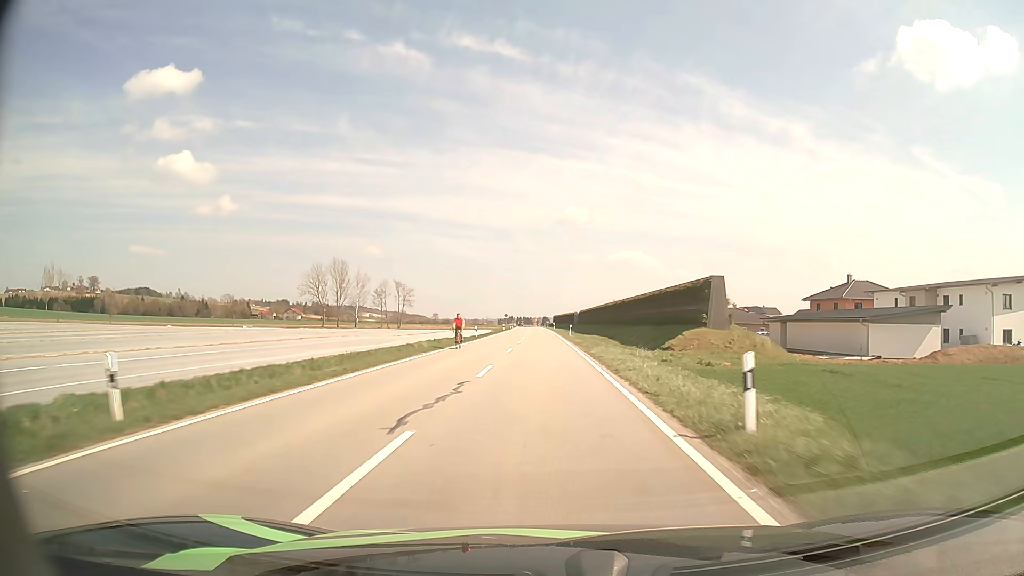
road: tertiary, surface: asphalt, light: Day
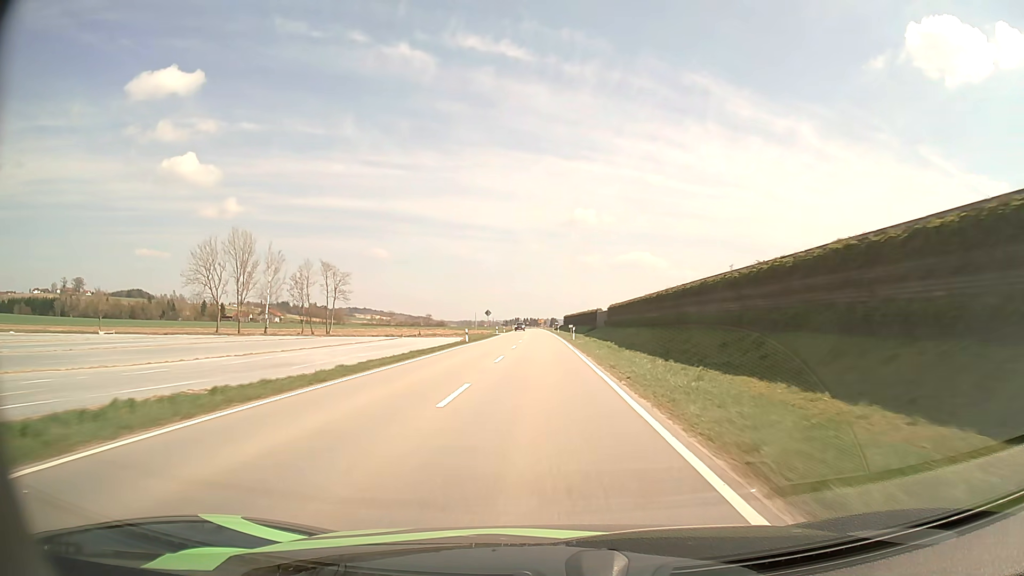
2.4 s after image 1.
(-0.3, +55.8) m; -1°
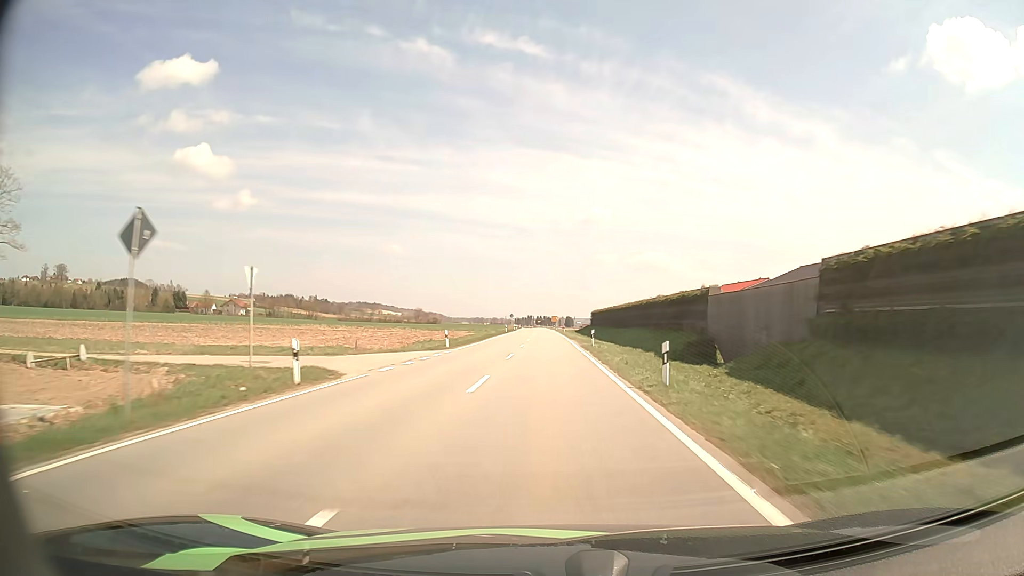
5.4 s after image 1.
(-0.8, +72.4) m; -1°
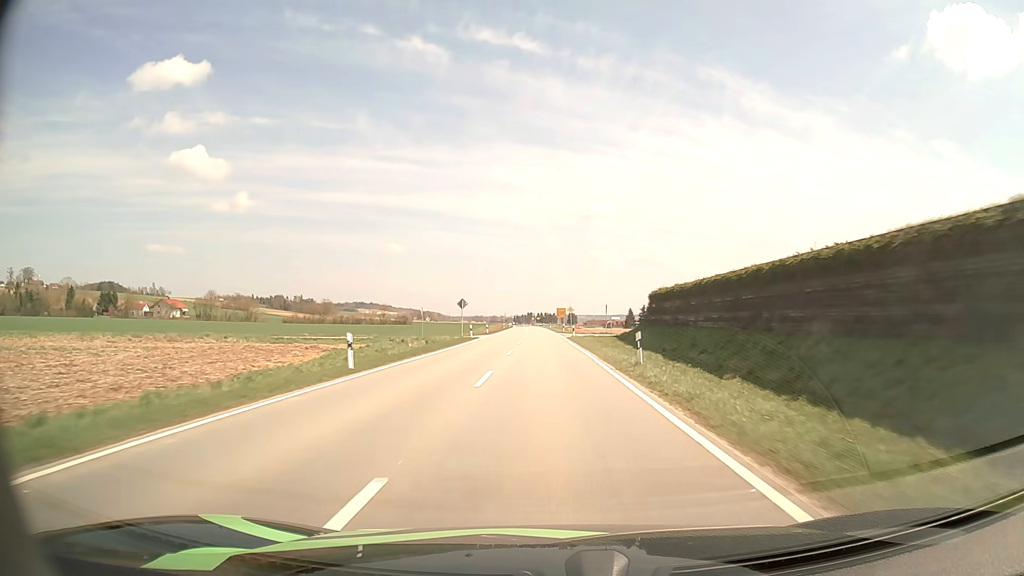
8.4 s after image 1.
(-0.1, +74.2) m; 0°
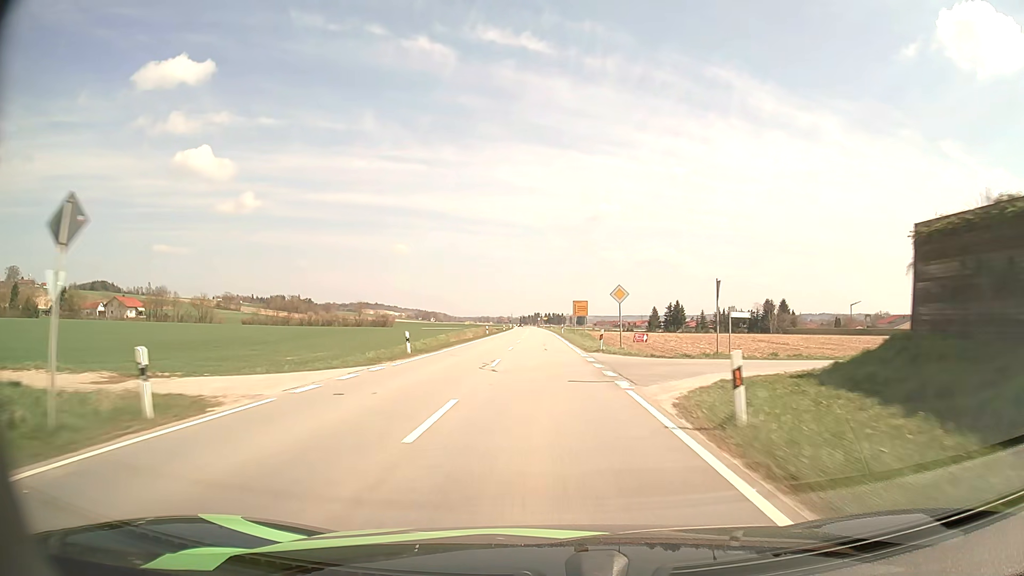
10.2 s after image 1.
(-0.2, +43.6) m; -1°
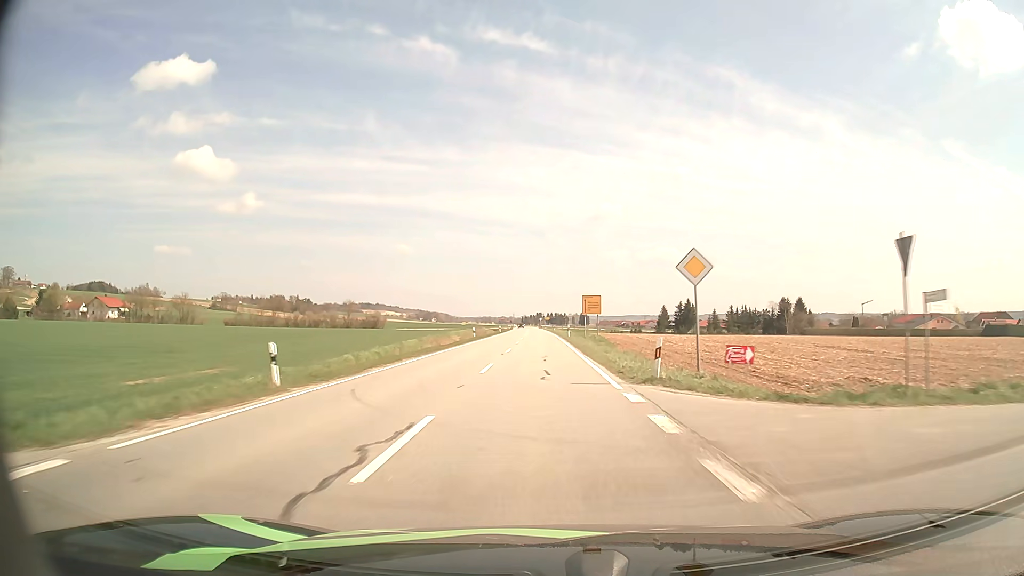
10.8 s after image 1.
(0.0, +14.5) m; 0°
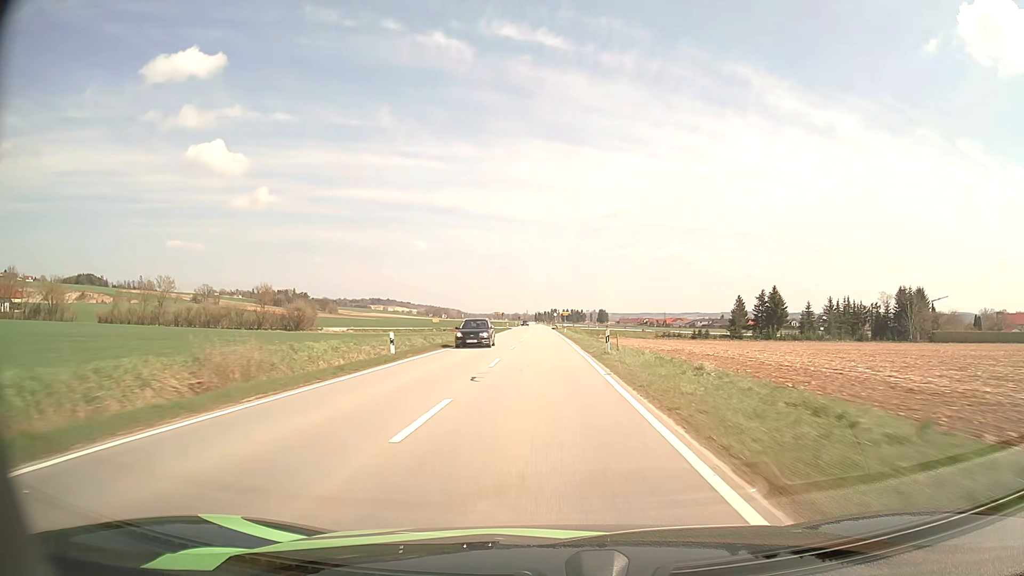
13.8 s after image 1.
(-0.8, +72.8) m; -1°
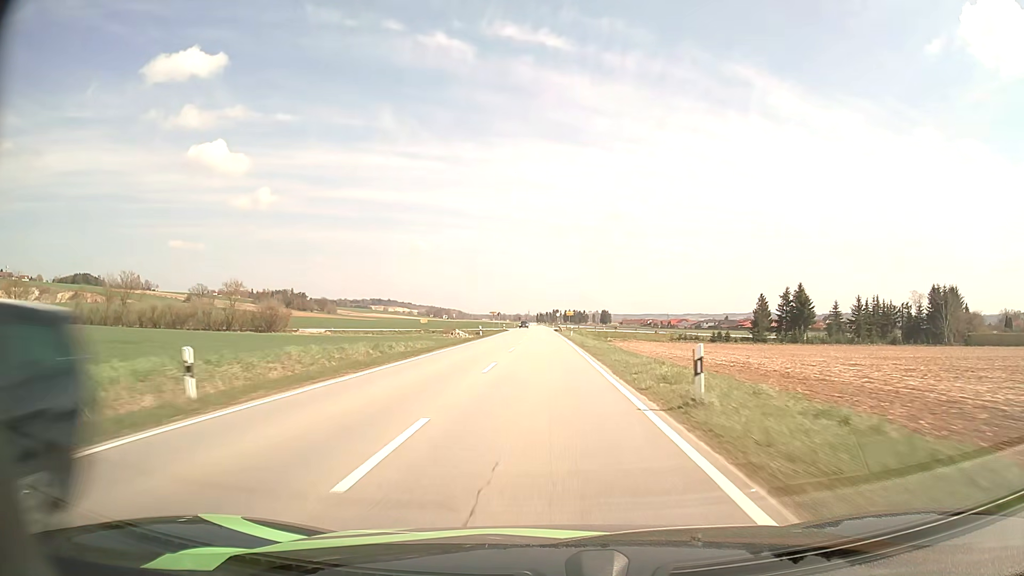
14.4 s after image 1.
(0.0, +14.7) m; 0°
(0, +10) (0, +20) (0, +30) (0, +40) (0, +50) (0, +60) (0, +70) (0, +80) (0, +90) (-1, +100) m
